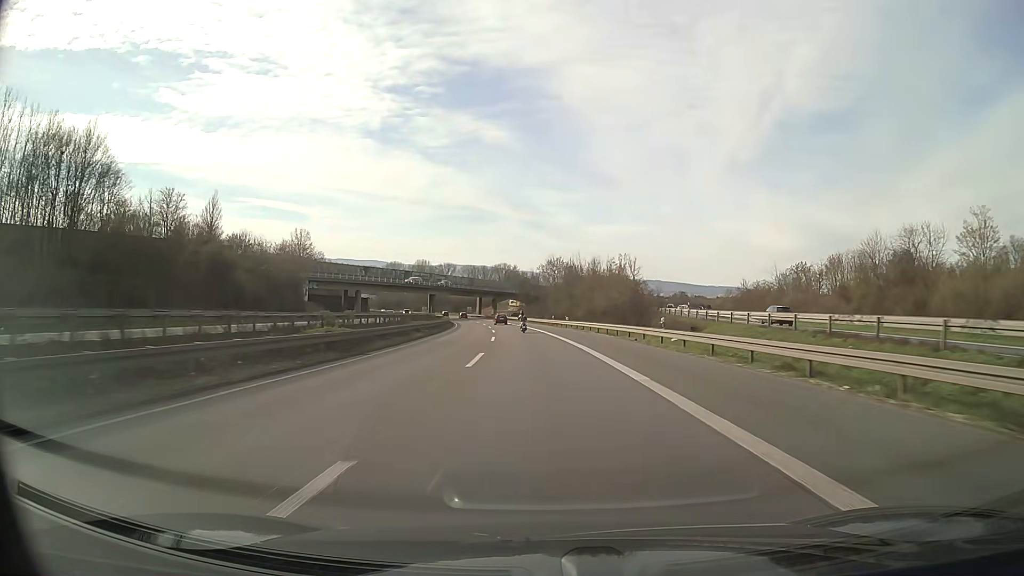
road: motorway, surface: asphalt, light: Day
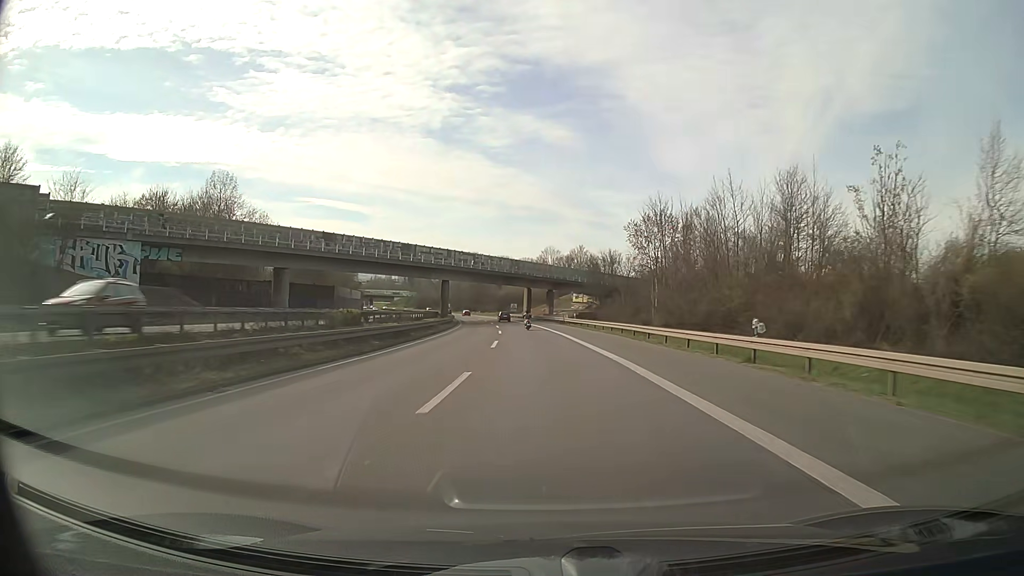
(-2.9, +62.8) m; -5°
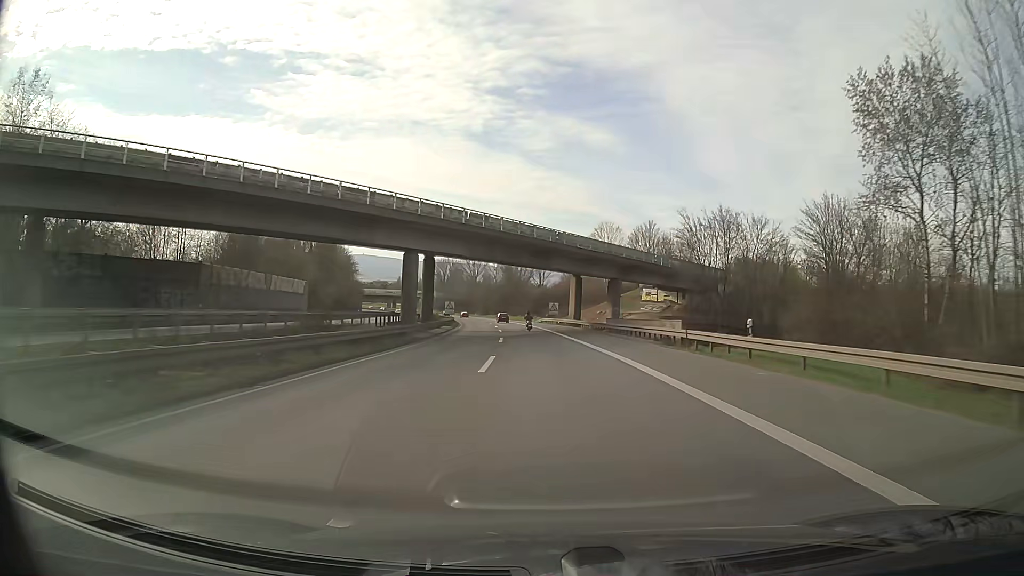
(-1.6, +47.2) m; -4°
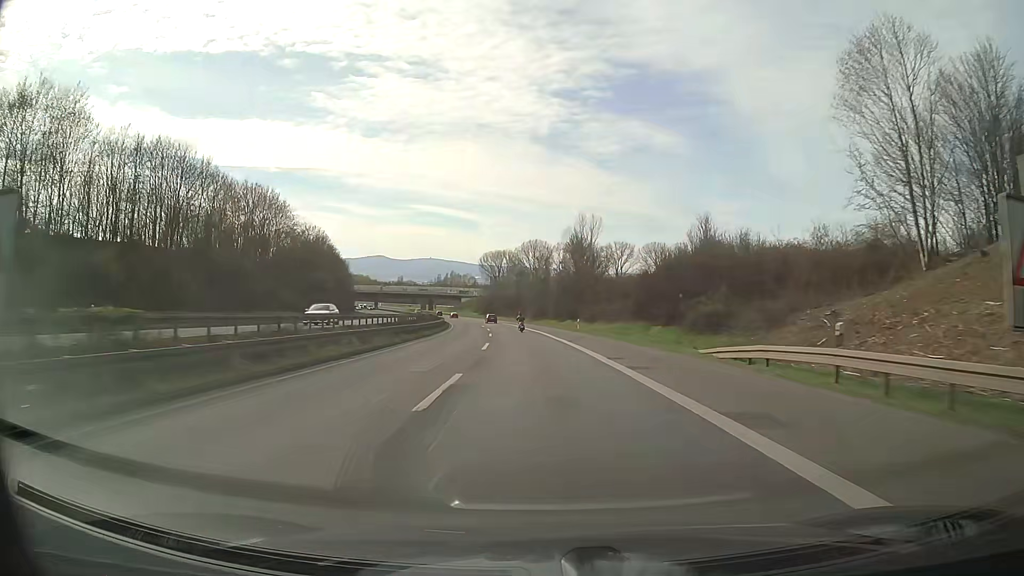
(-3.5, +78.5) m; -5°
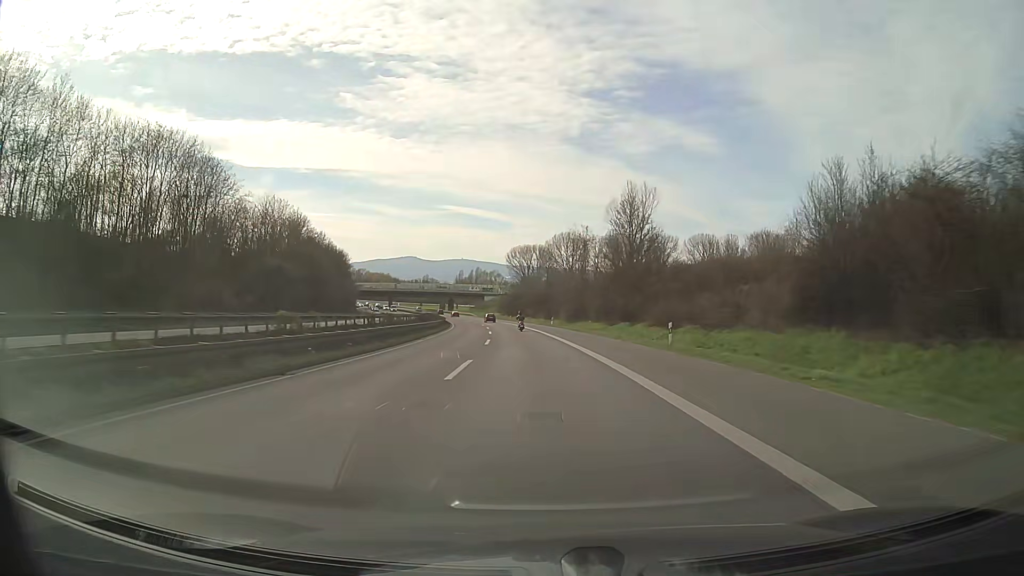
(-0.8, +31.4) m; -3°
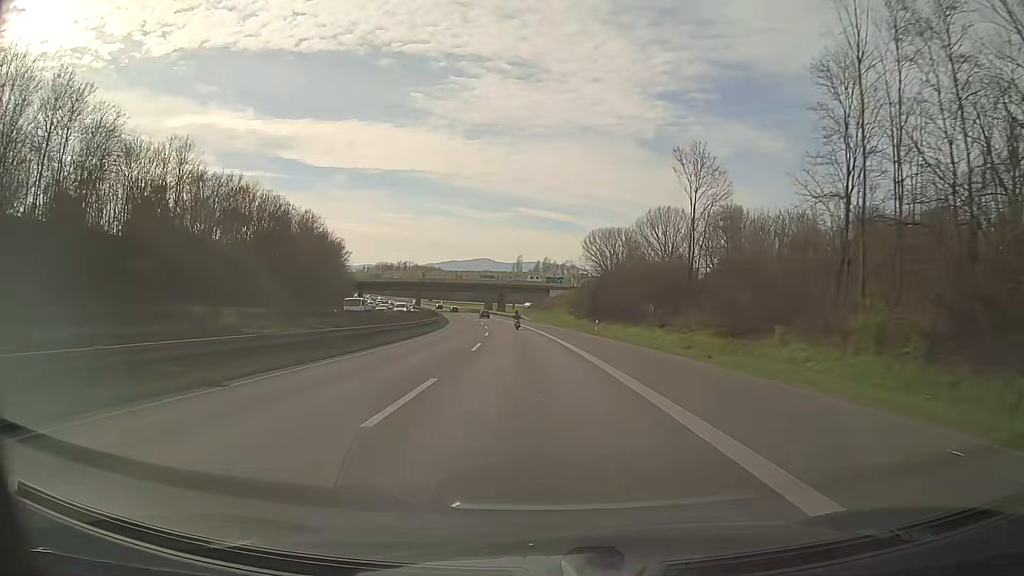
(-4.3, +78.5) m; -6°
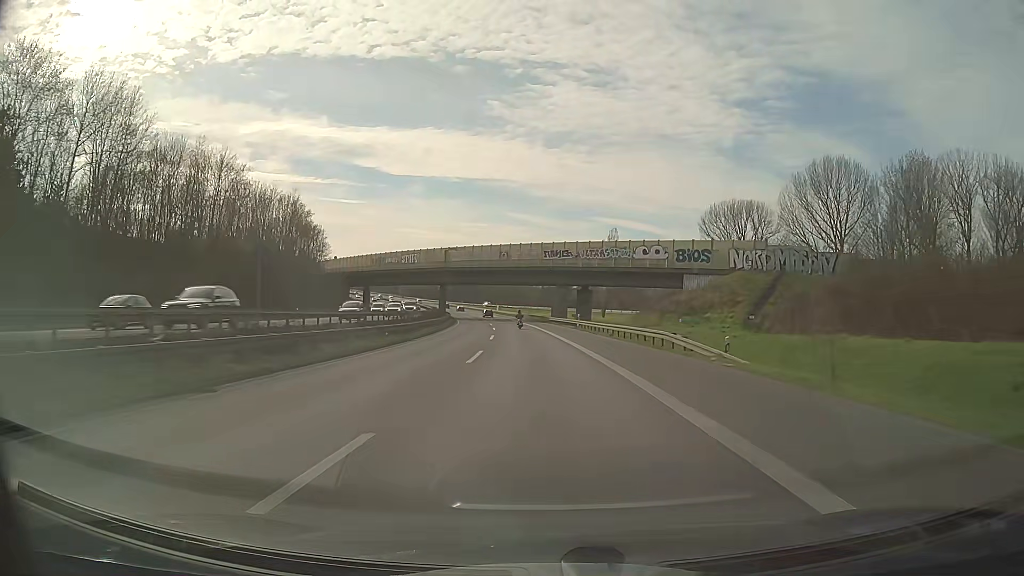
(-4.6, +78.6) m; -7°
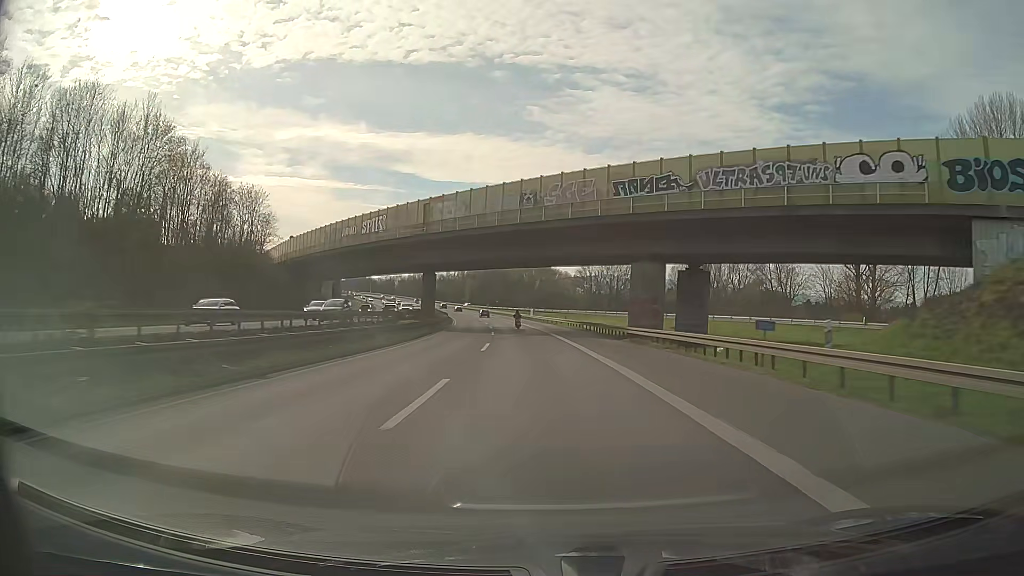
(-1.5, +47.5) m; -3°
(0, +10) (0, +20) (-1, +30) (-1, +40) (-2, +50) (-3, +60) (-4, +70) (-5, +80) (-6, +90) (-7, +100) m
